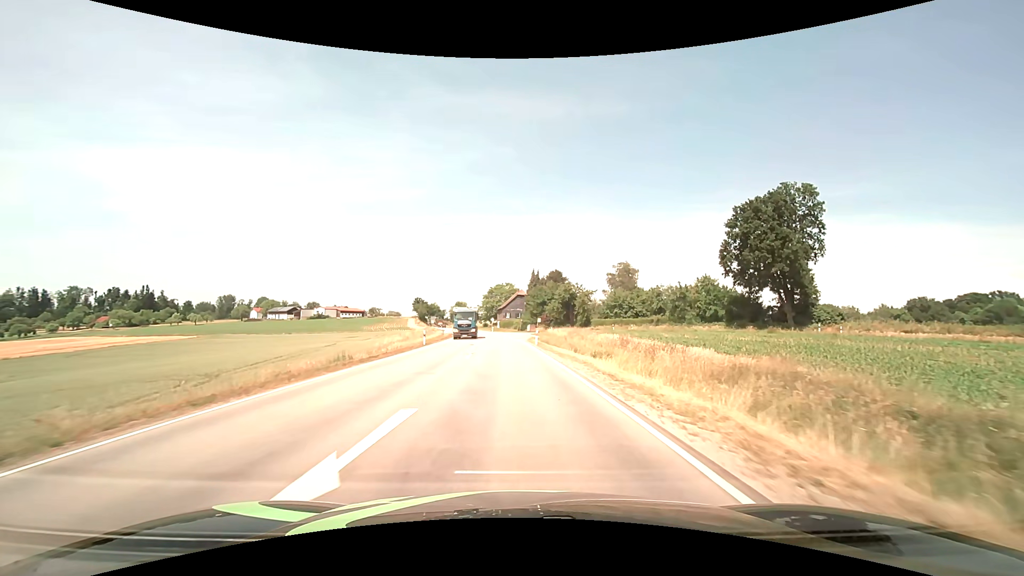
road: secondary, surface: asphalt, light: Day
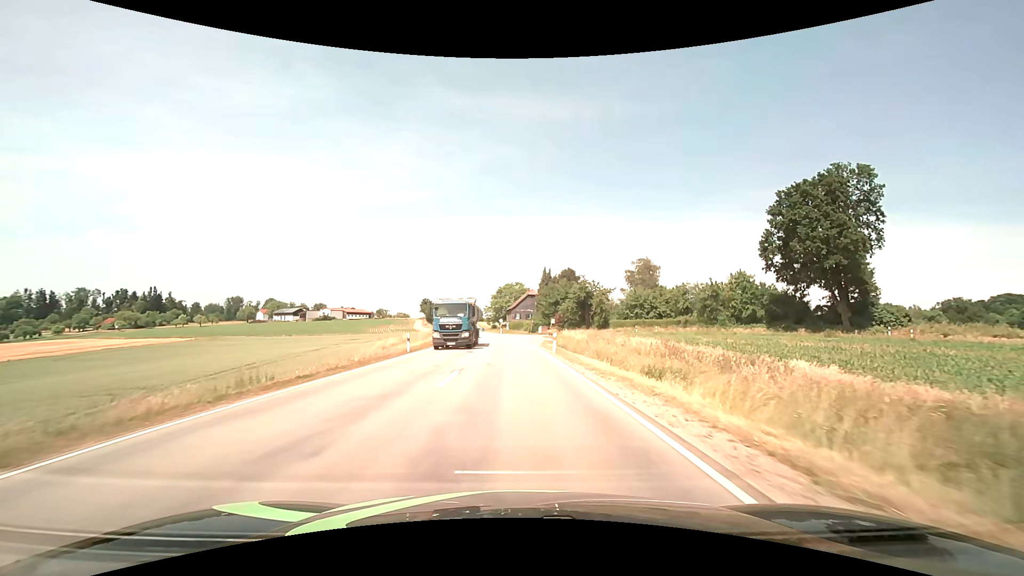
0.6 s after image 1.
(-0.1, +8.9) m; -1°
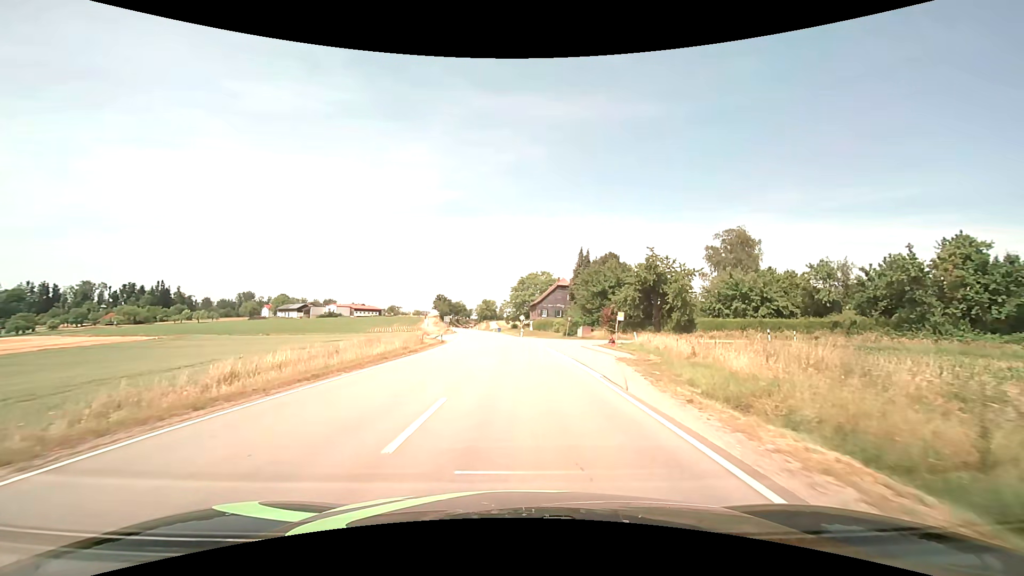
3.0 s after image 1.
(-0.8, +32.6) m; -3°
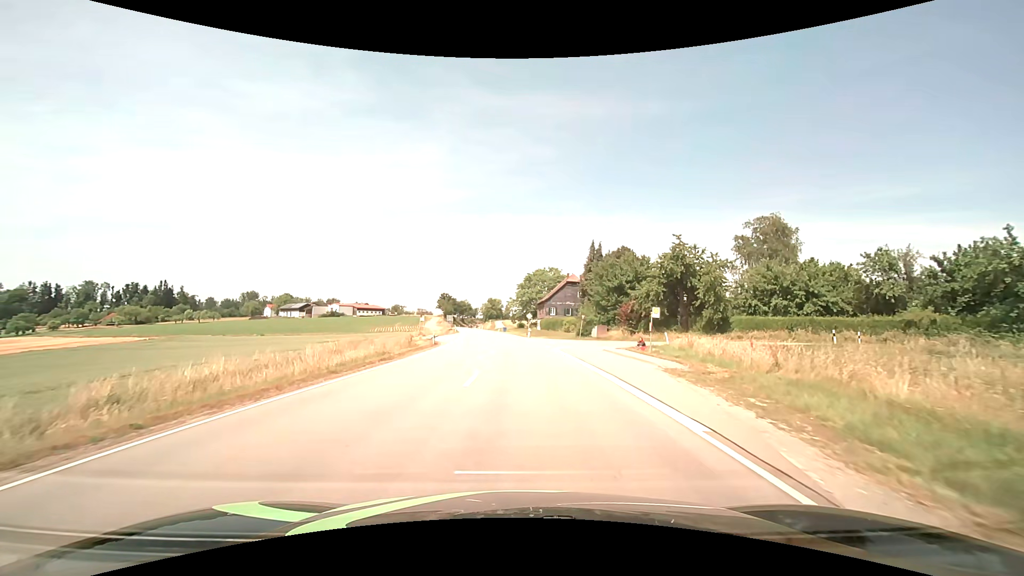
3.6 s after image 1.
(0.0, +7.2) m; 0°
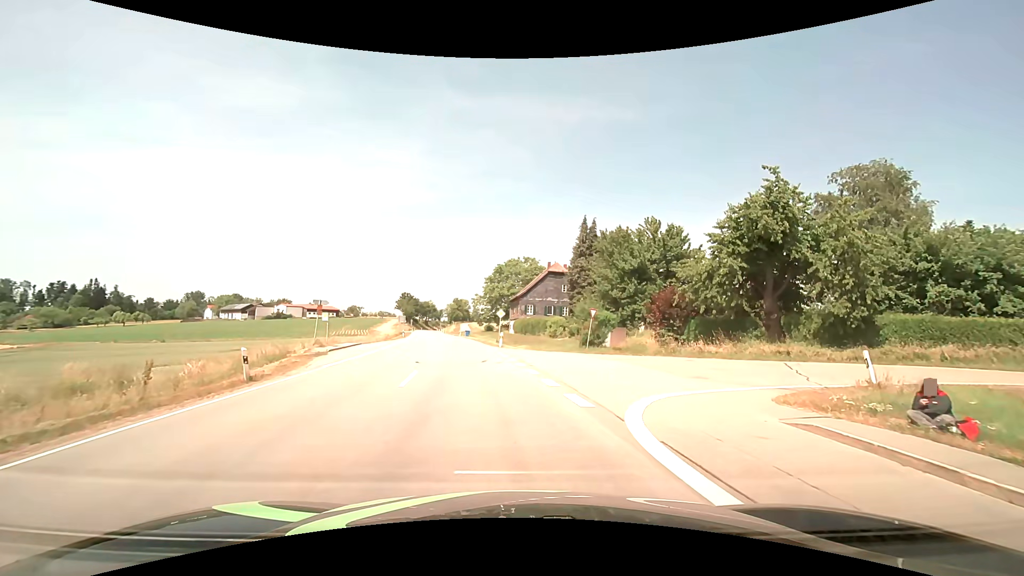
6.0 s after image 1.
(+0.1, +22.8) m; +3°
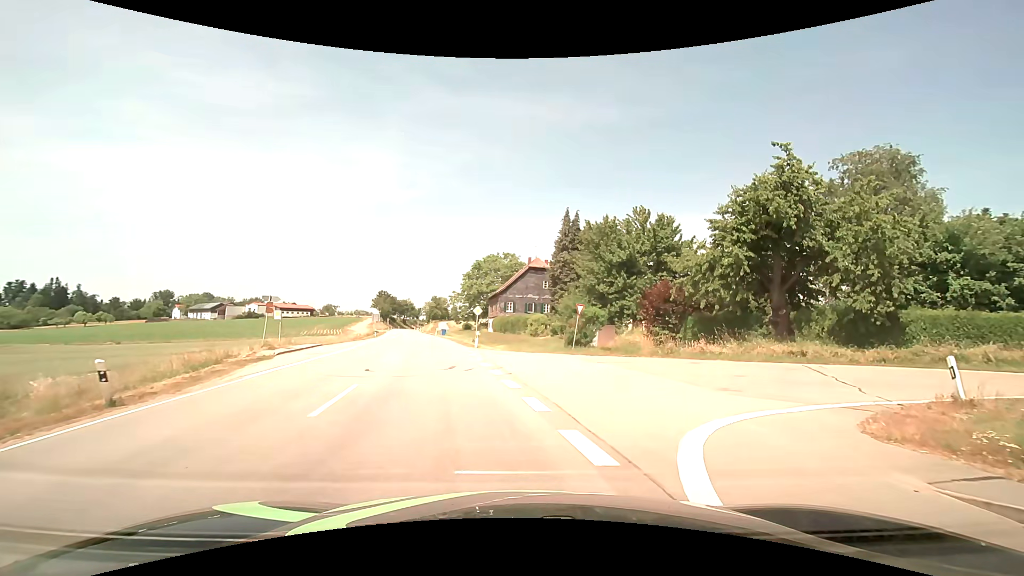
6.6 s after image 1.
(+0.1, +3.7) m; +2°
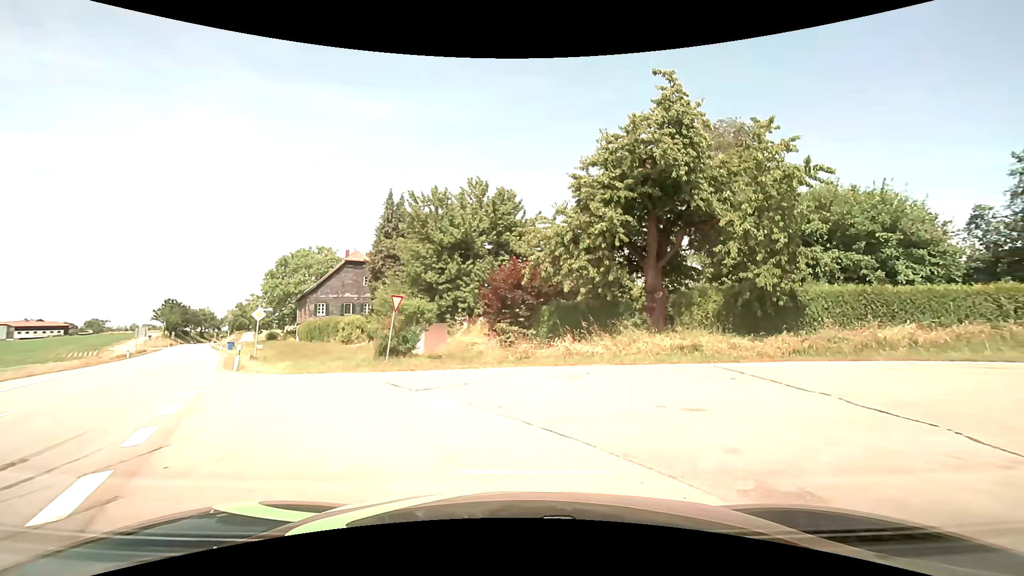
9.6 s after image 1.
(+1.1, +8.7) m; +19°
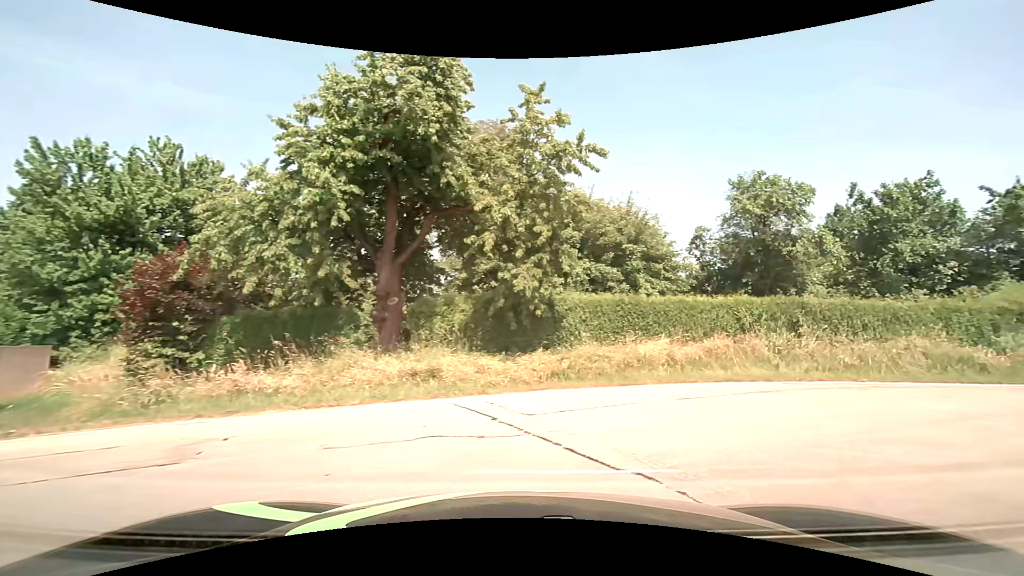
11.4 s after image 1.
(+1.3, +5.8) m; +27°
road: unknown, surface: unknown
(+5, +8) (+14, +11) (+24, +10) (+34, +9) (+44, +8) (+54, +7) (+64, +5) (+74, +4) (+84, +2) (+94, +1) m
